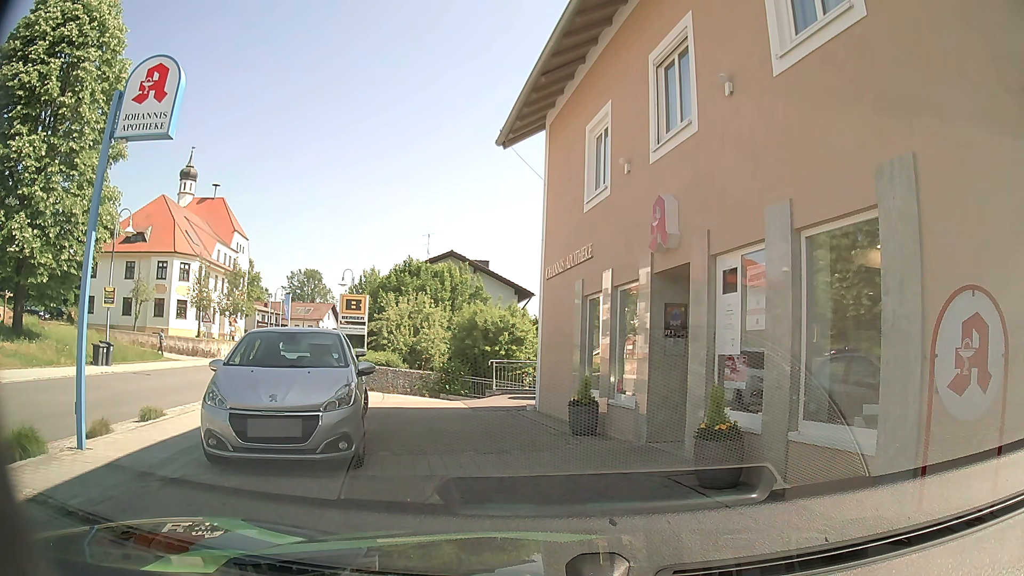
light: Day
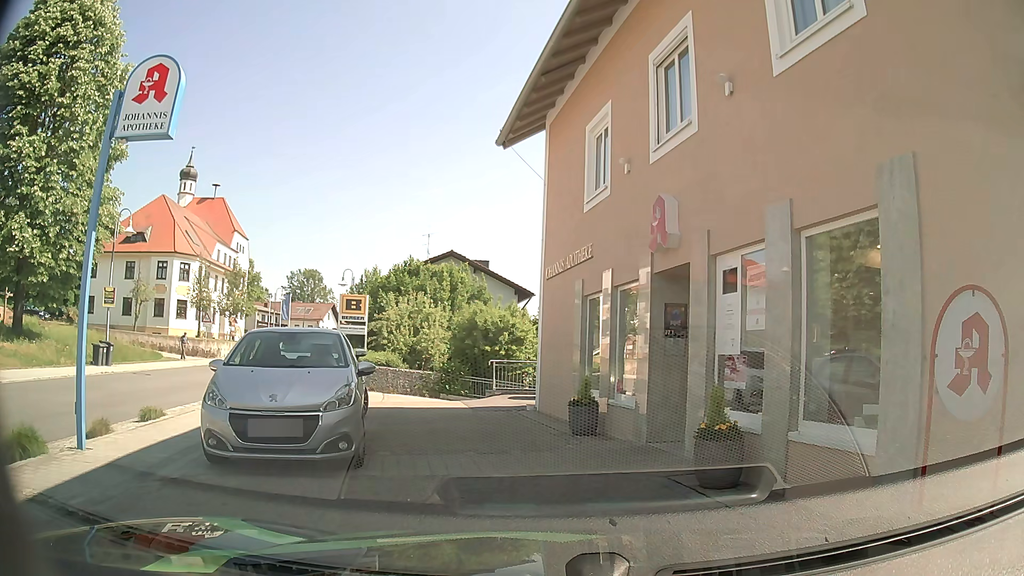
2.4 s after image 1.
(0.0, 0.0) m; 0°
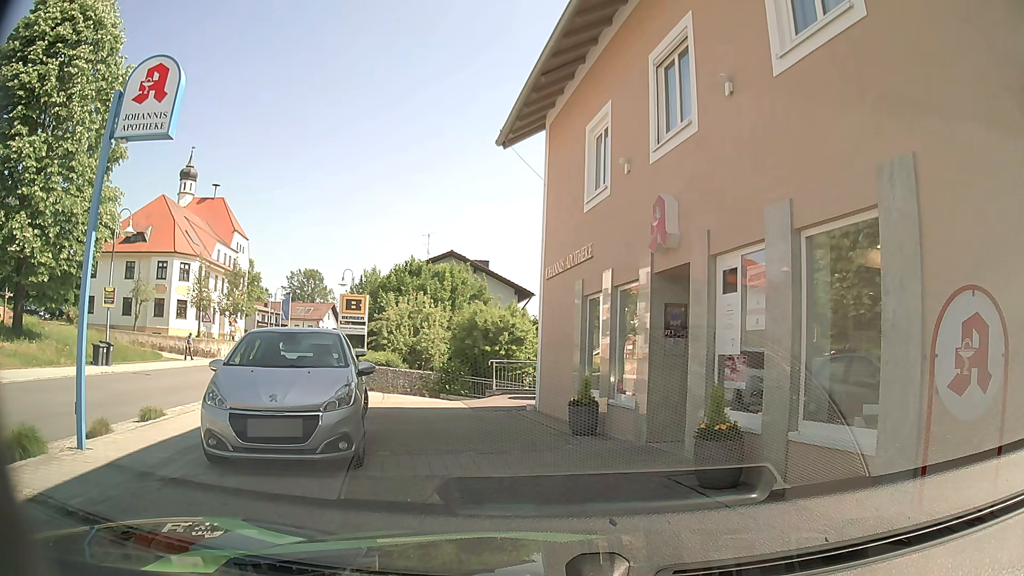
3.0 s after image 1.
(0.0, 0.0) m; 0°
